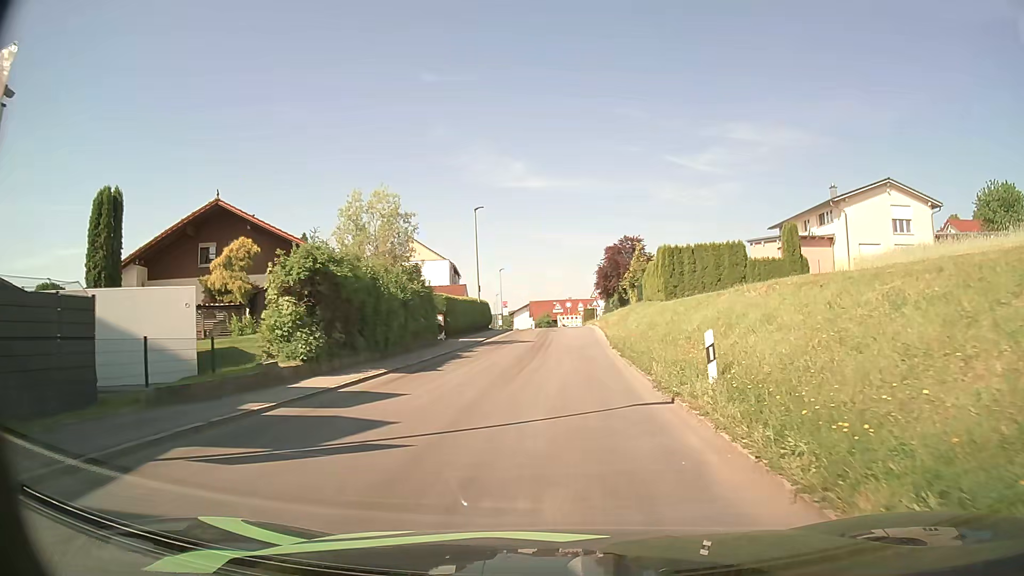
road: tertiary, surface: asphalt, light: Day
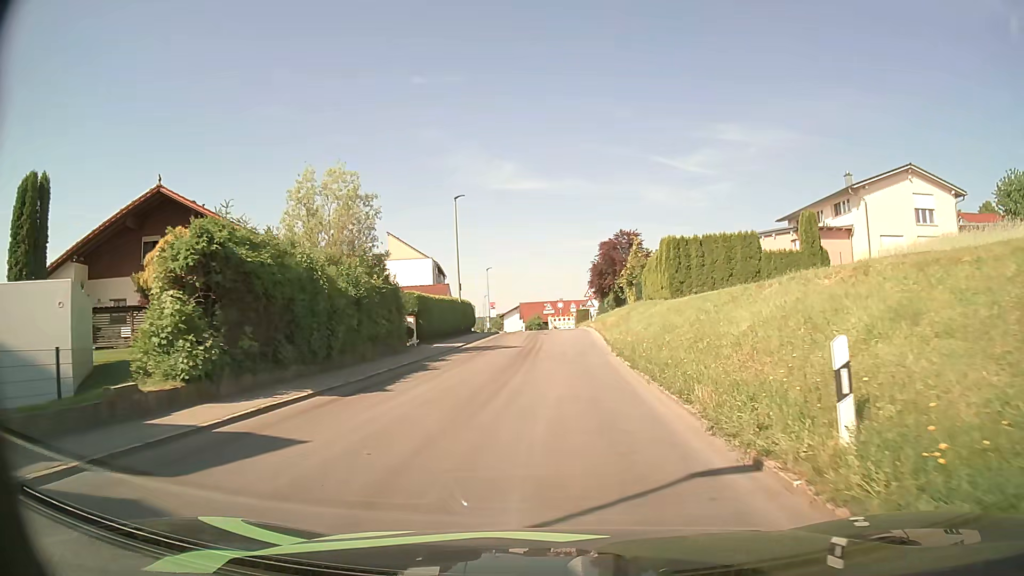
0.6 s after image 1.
(+0.1, +4.9) m; +1°
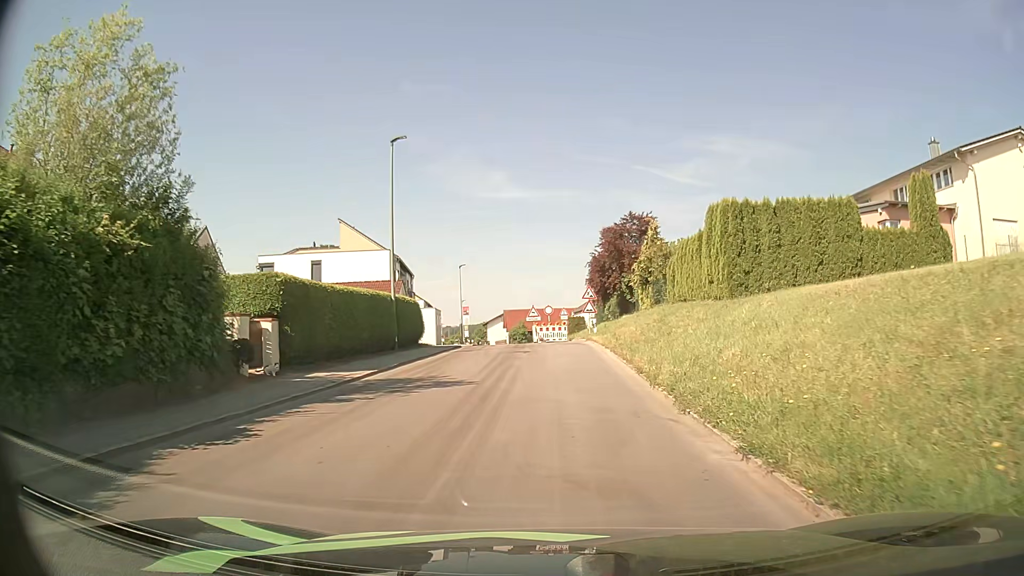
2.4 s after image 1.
(+0.2, +14.0) m; +1°
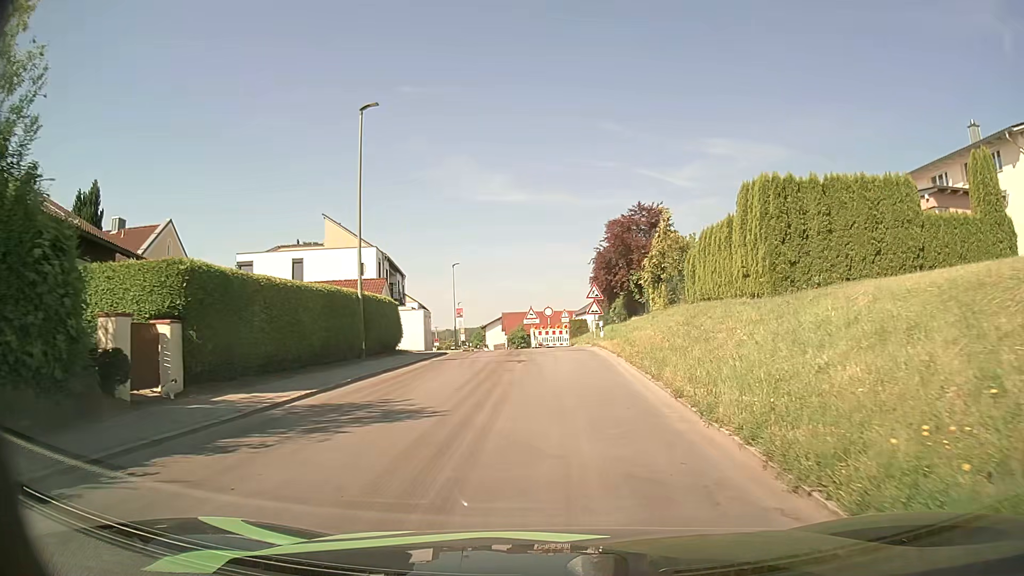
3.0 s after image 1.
(0.0, +4.4) m; 0°
